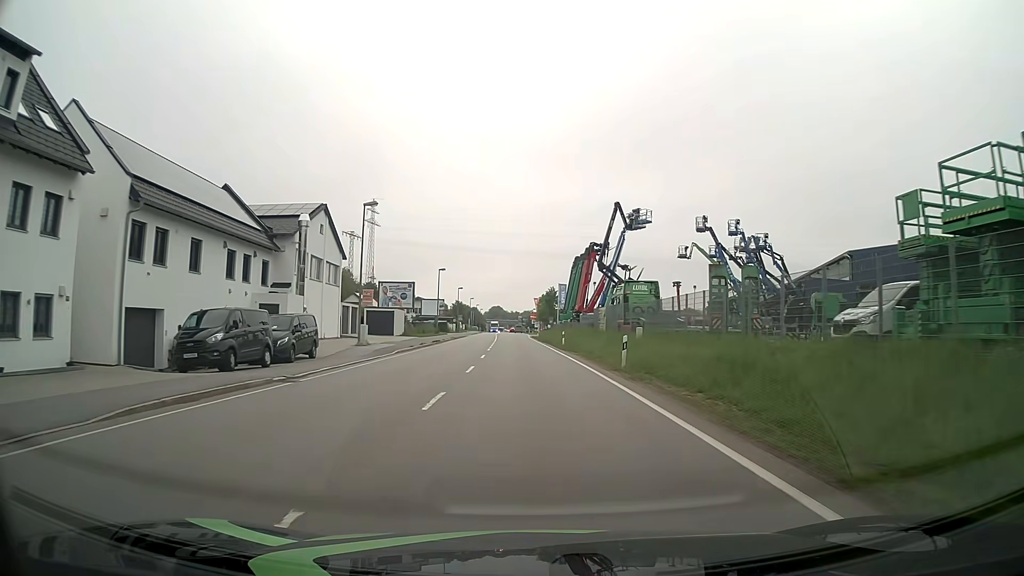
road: primary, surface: asphalt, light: Day
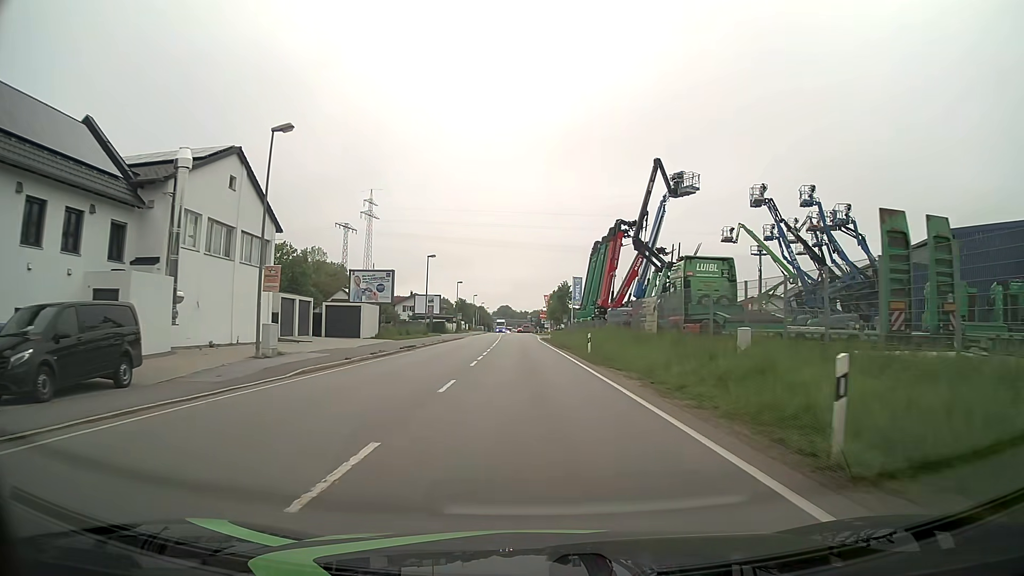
(+0.1, +15.2) m; 0°
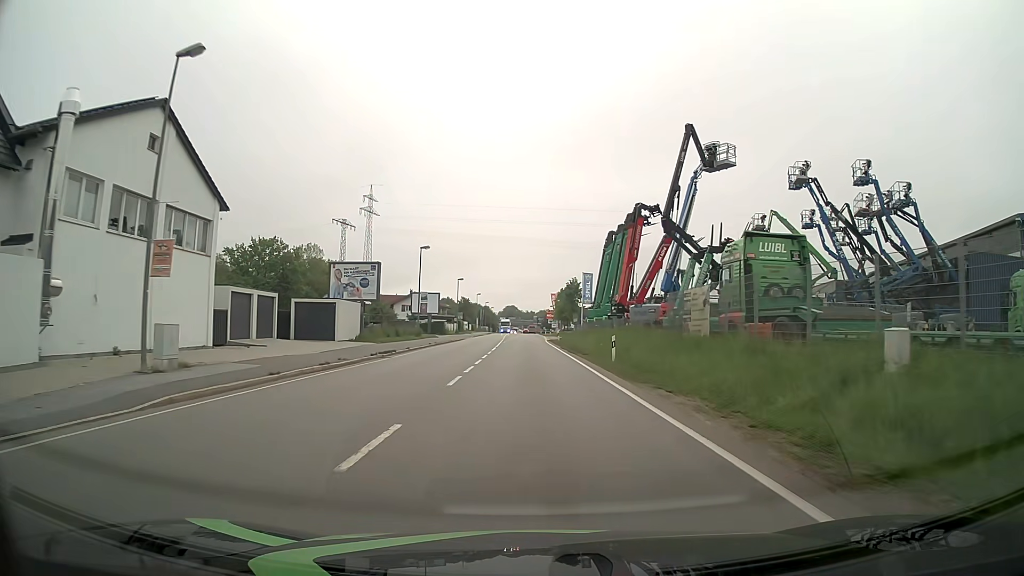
(0.0, +7.6) m; -1°
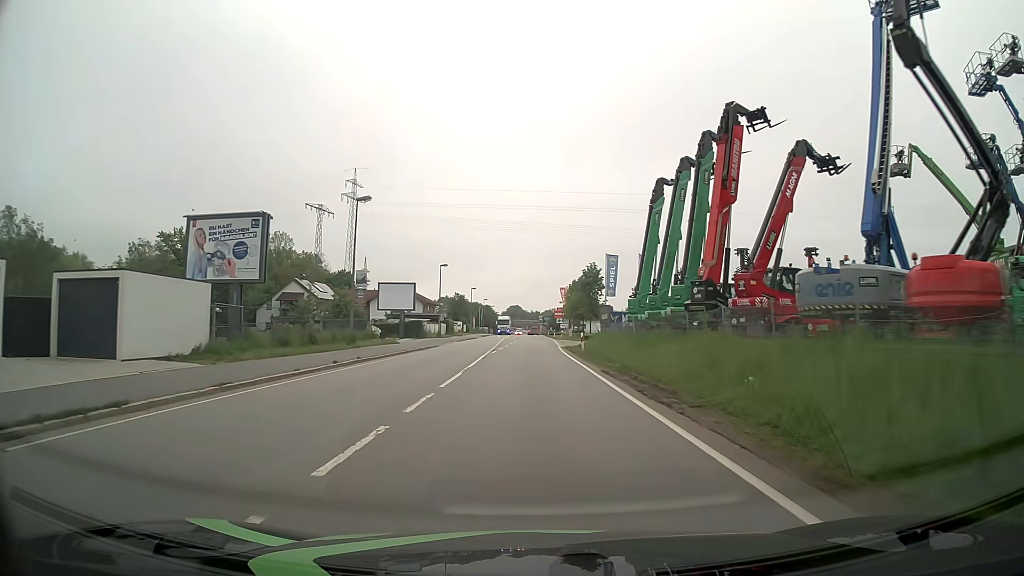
(-0.1, +22.8) m; -1°
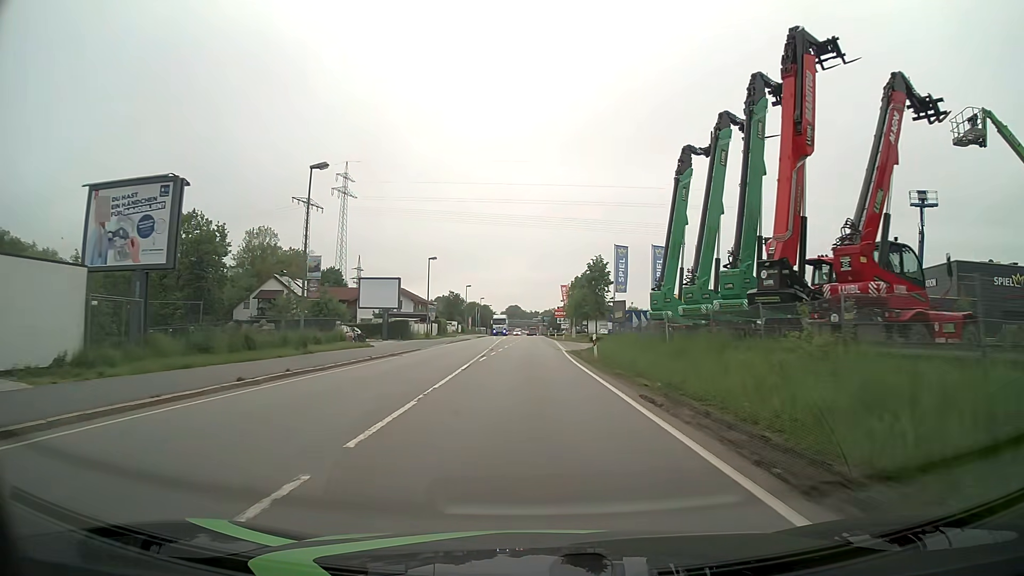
(+0.1, +7.6) m; 0°
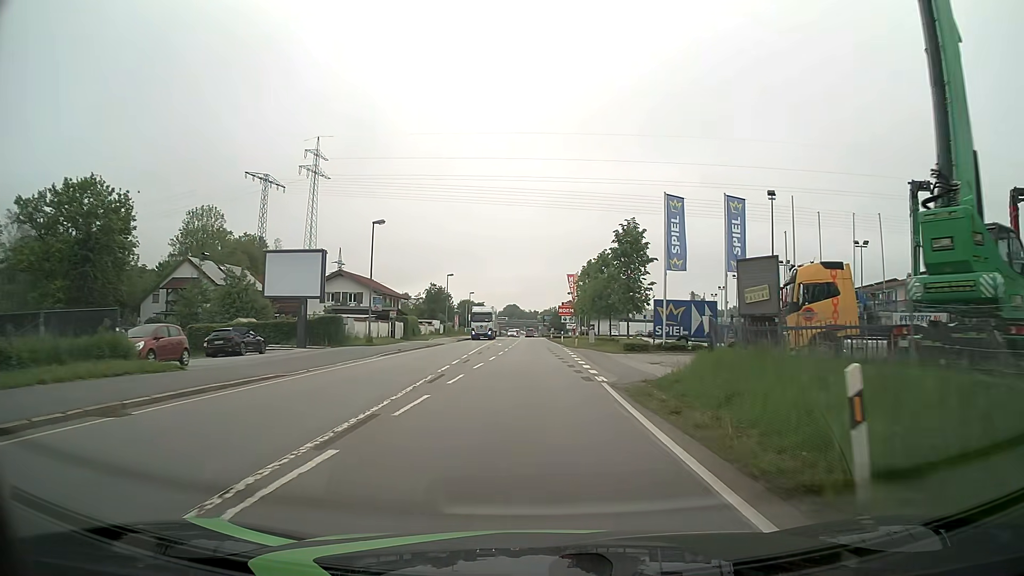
(+0.1, +22.8) m; 0°
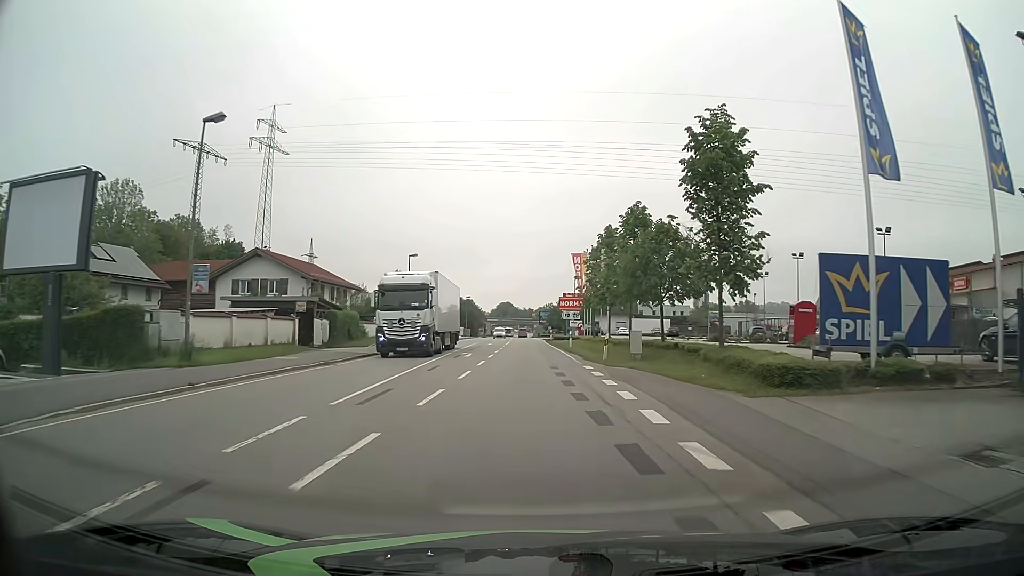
(+0.3, +22.8) m; +1°
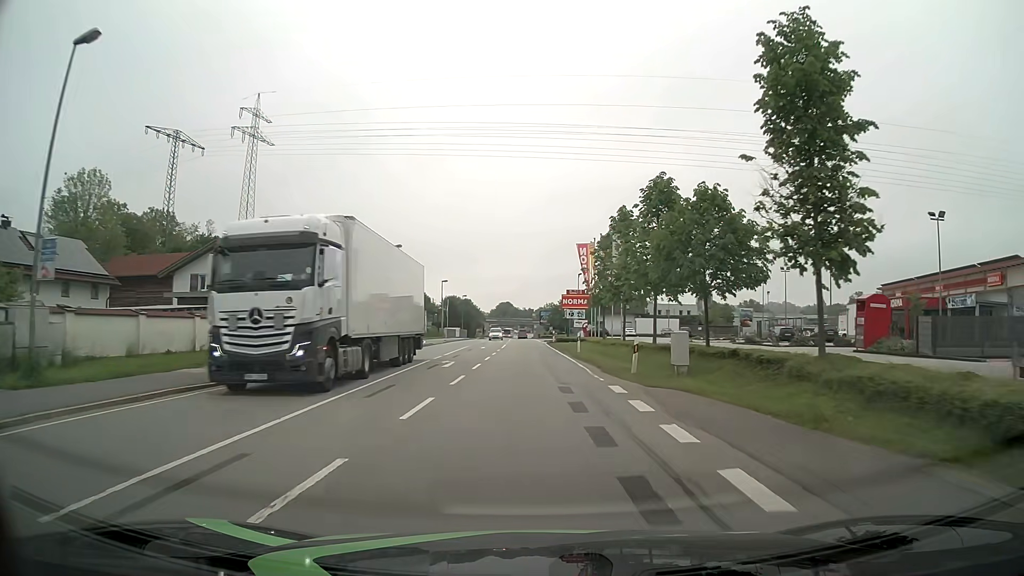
(0.0, +7.6) m; 0°
(0, +10) (0, +20) (0, +30) (0, +40) (-1, +50) (-1, +60) (-1, +70) (-1, +80) (-2, +90) (-2, +100) m
